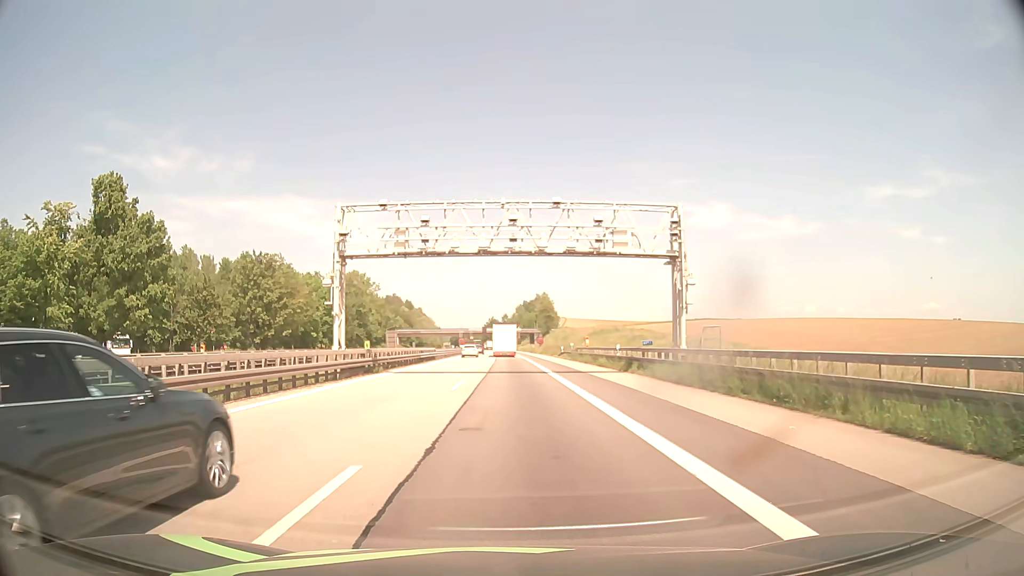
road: motorway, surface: asphalt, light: Day
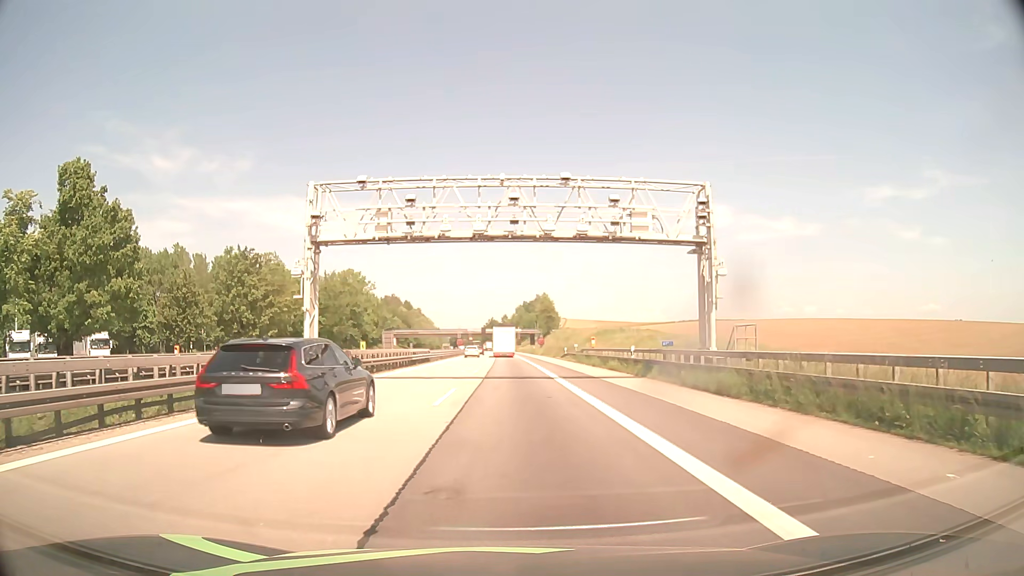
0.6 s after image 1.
(0.0, +4.5) m; 0°
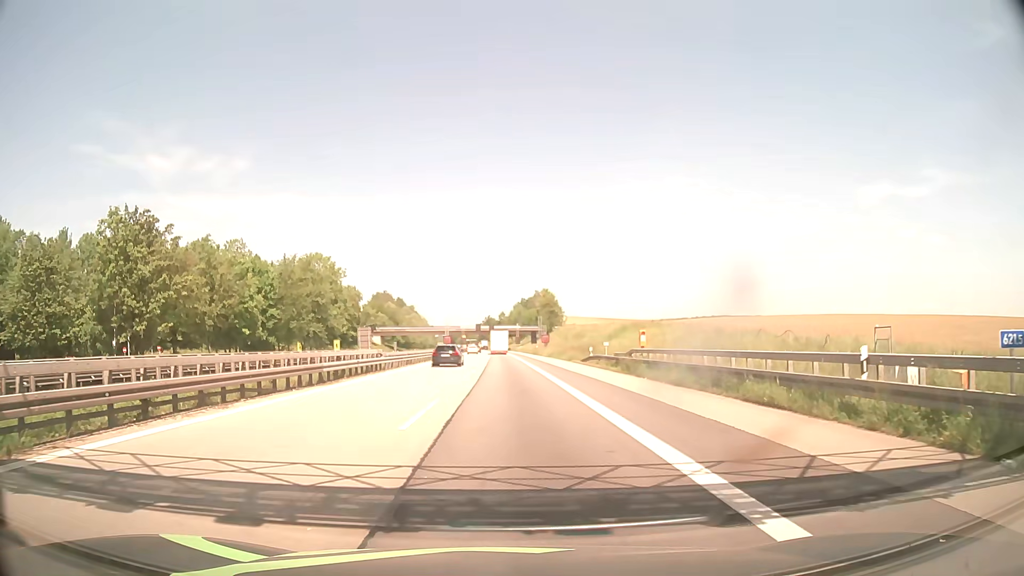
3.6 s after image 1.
(+0.1, +22.4) m; 0°
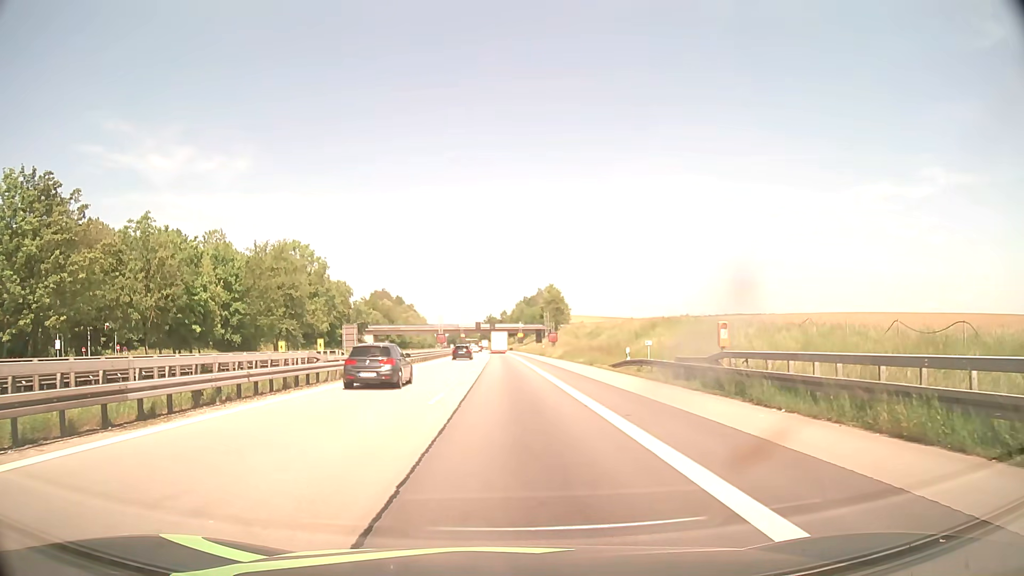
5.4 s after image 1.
(0.0, +13.5) m; 0°
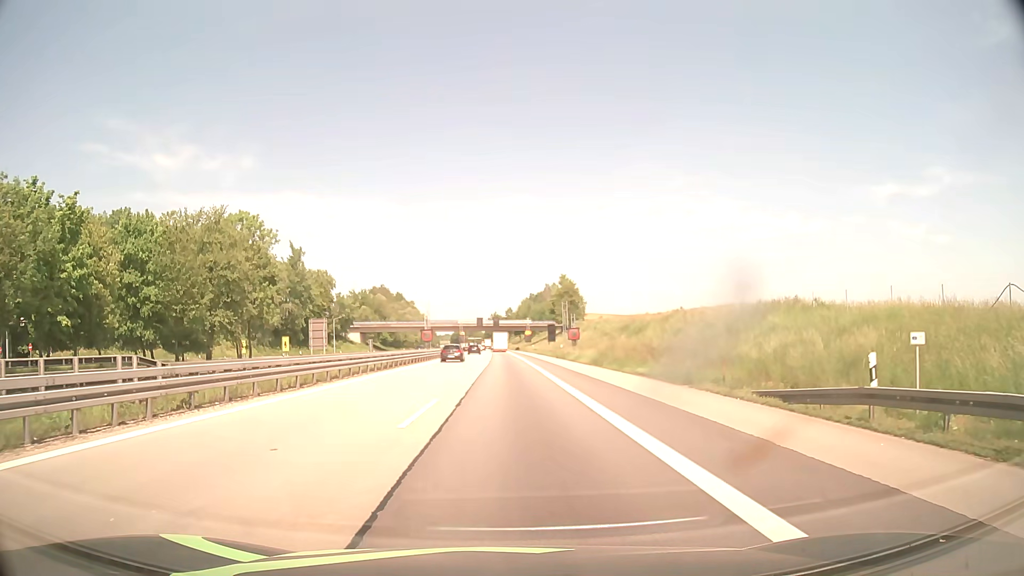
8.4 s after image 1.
(-0.1, +22.6) m; 0°
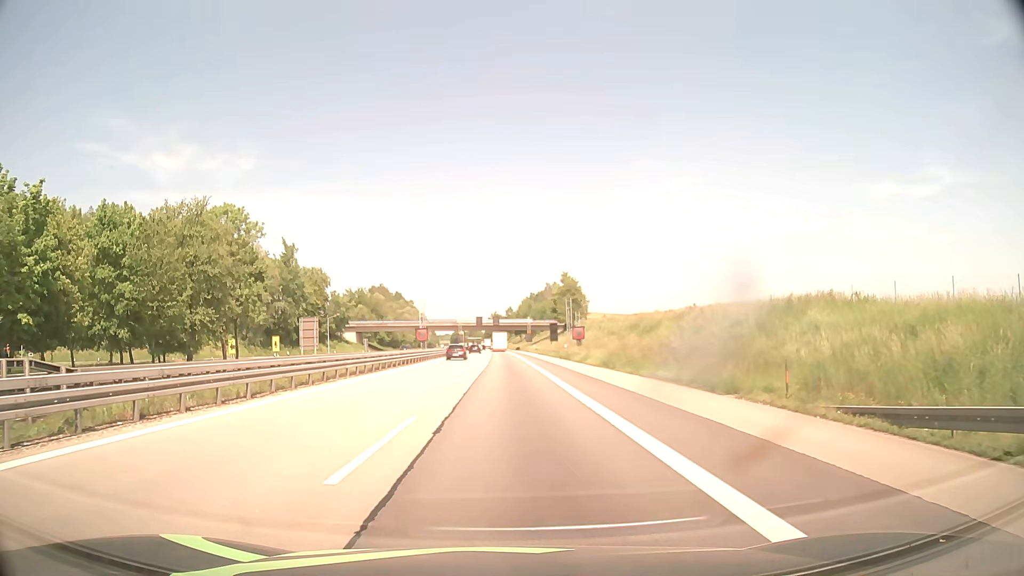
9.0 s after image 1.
(0.0, +4.5) m; 0°
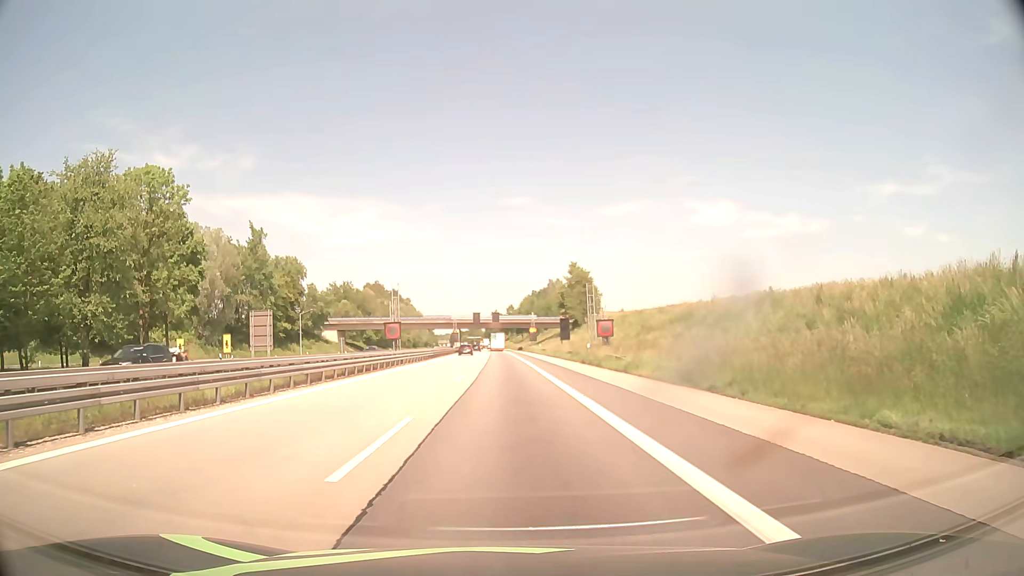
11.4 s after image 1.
(0.0, +18.0) m; 0°
